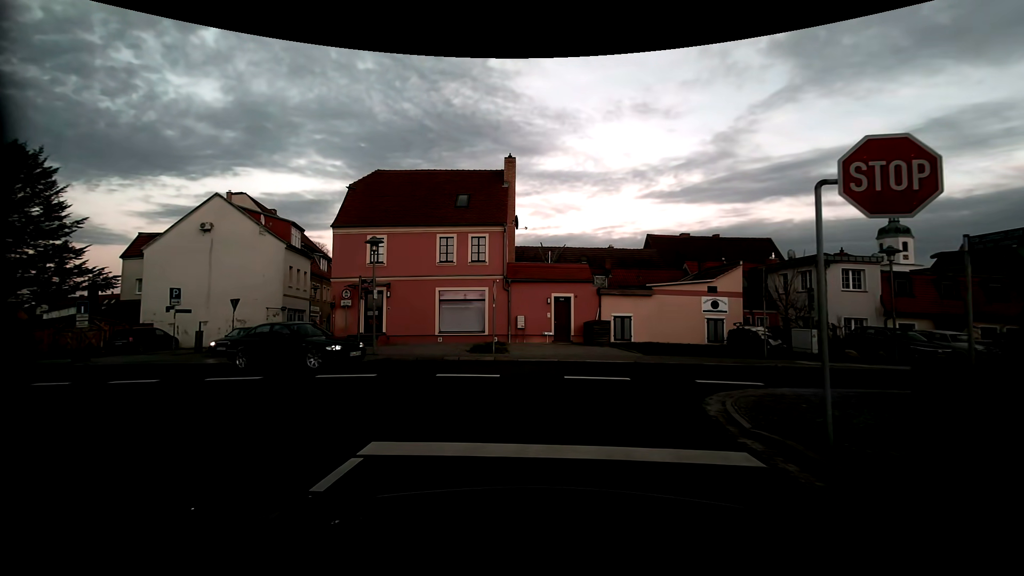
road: residential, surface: asphalt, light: Dusk
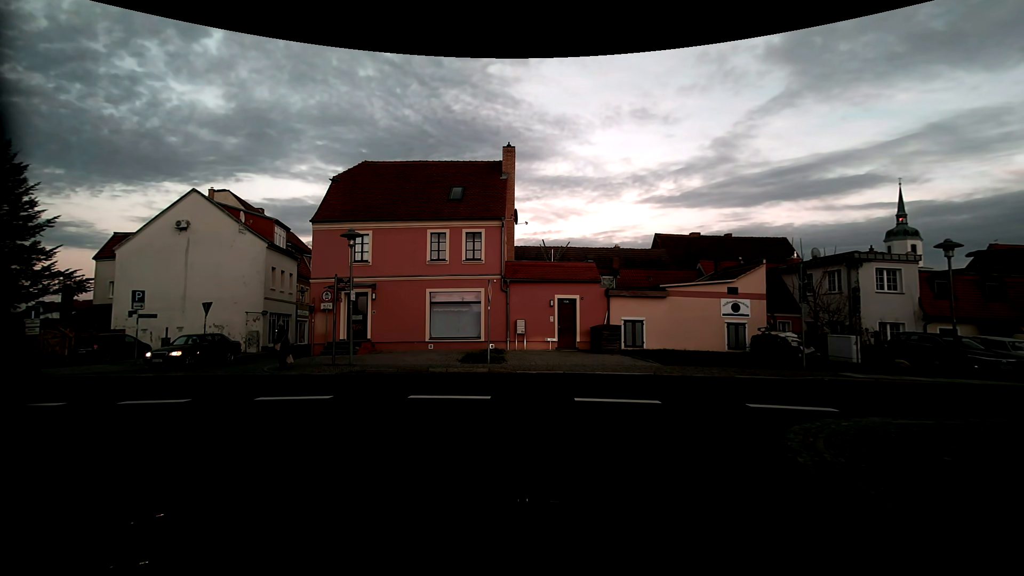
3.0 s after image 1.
(0.0, +2.4) m; -1°
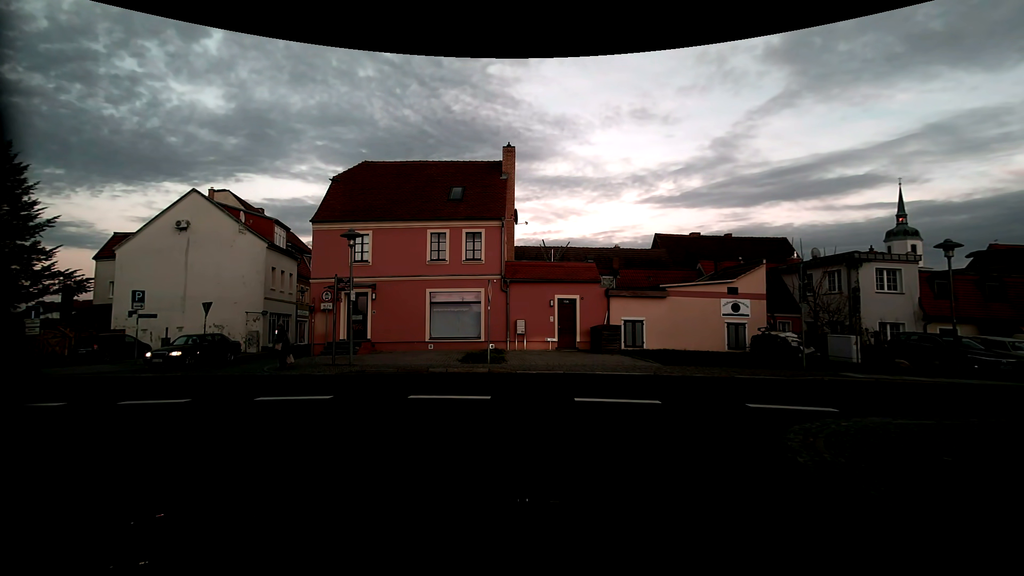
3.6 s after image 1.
(0.0, 0.0) m; 0°
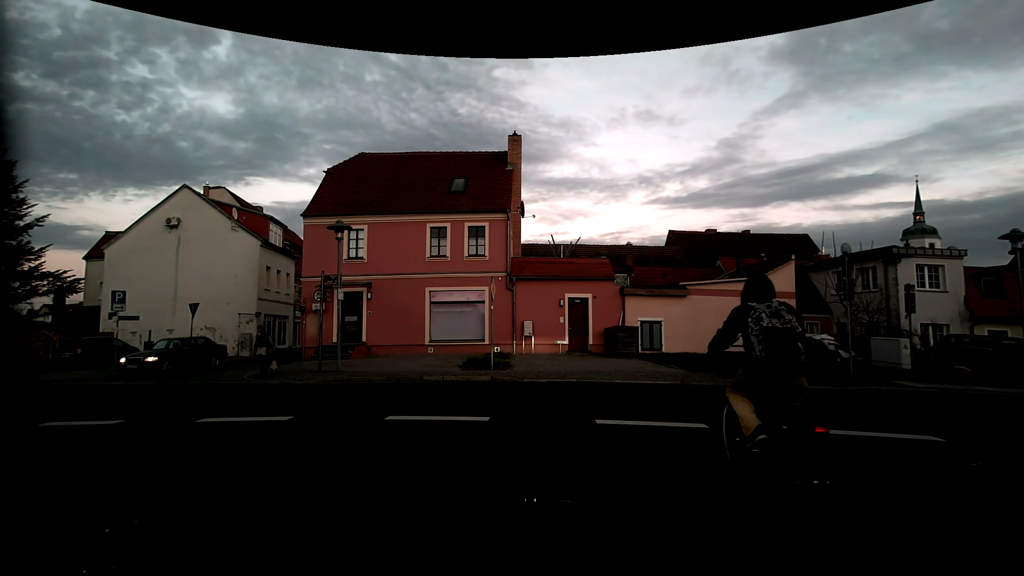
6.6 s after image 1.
(0.0, +2.0) m; 0°
